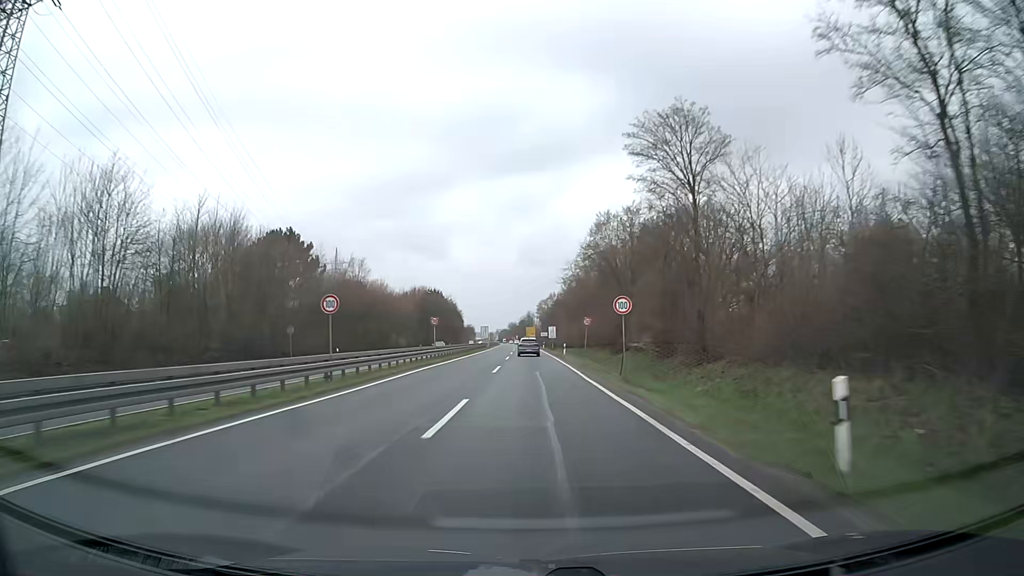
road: trunk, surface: asphalt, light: Day
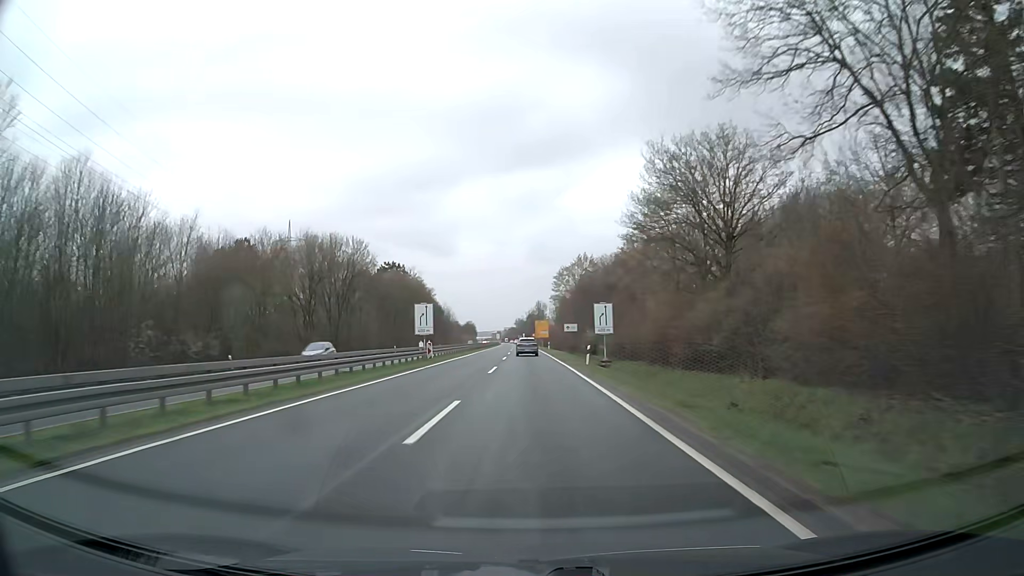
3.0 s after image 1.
(-0.1, +72.6) m; 0°
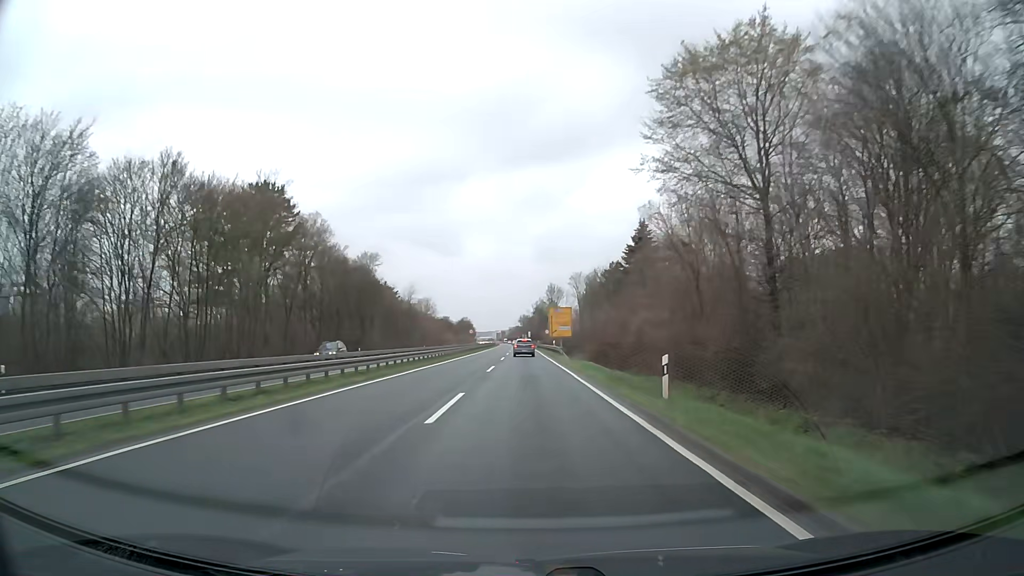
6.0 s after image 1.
(-0.7, +69.6) m; -1°
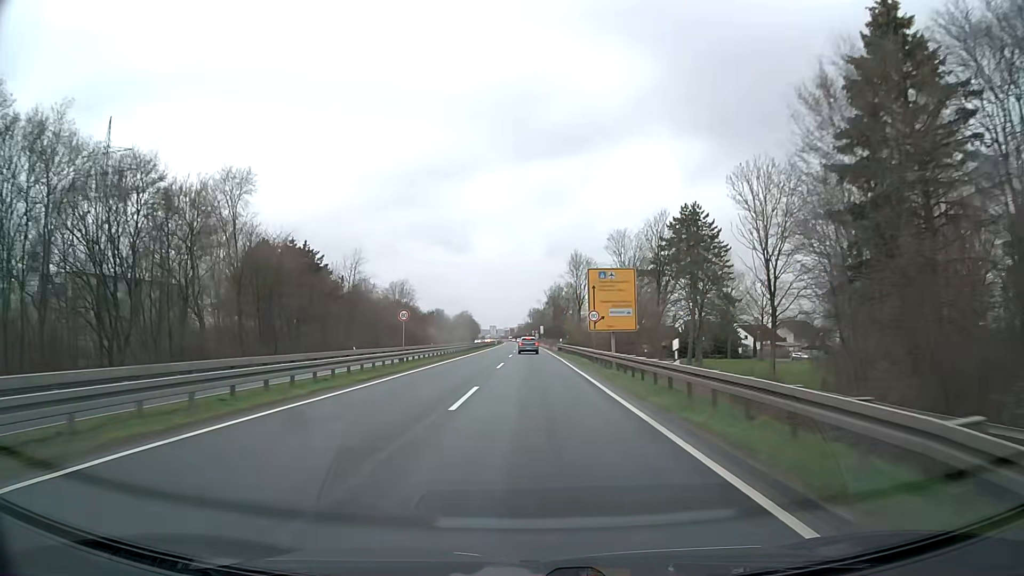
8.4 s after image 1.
(-0.4, +52.2) m; -1°
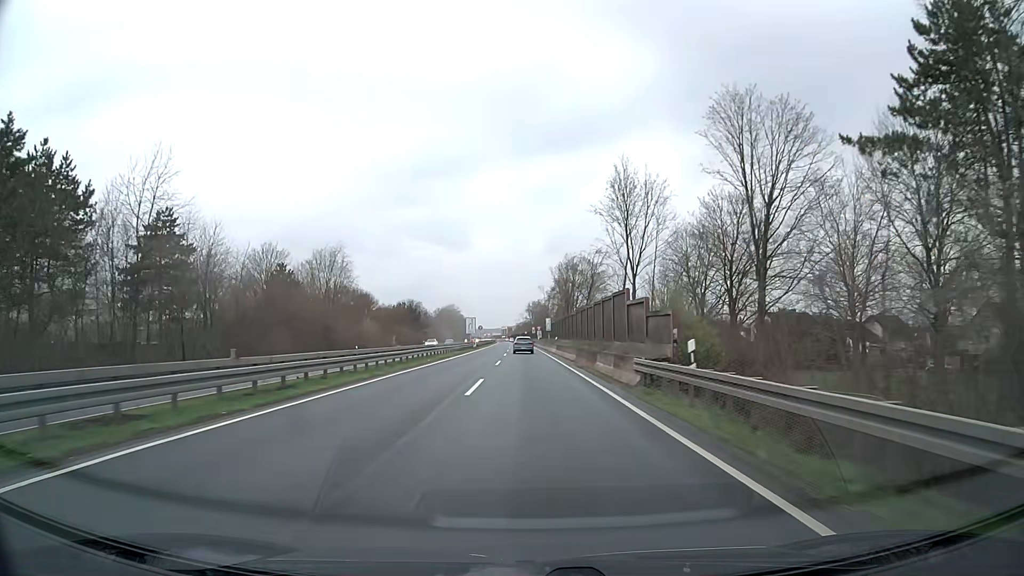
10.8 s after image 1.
(0.0, +51.0) m; 0°
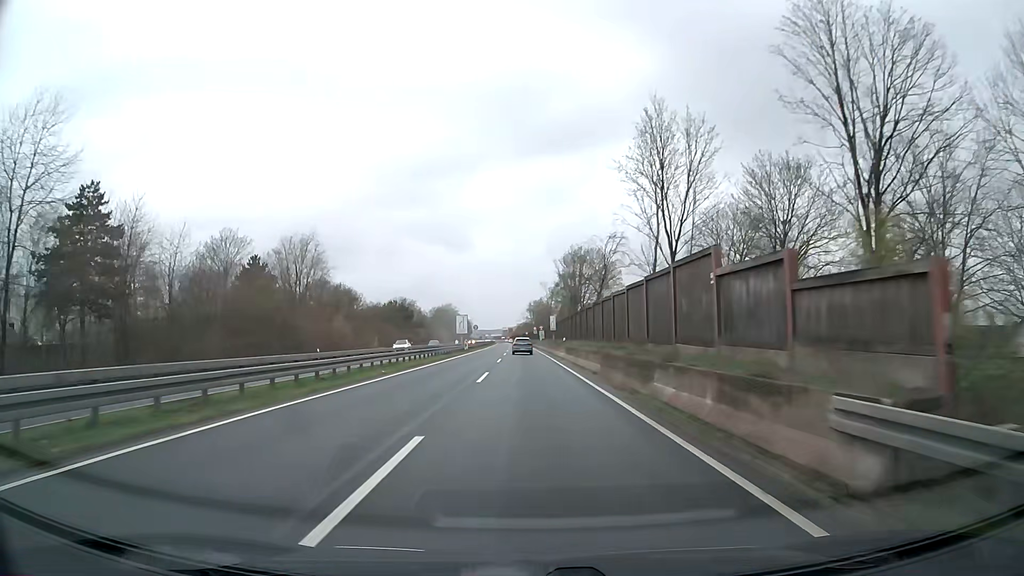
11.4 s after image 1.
(0.0, +12.6) m; 0°
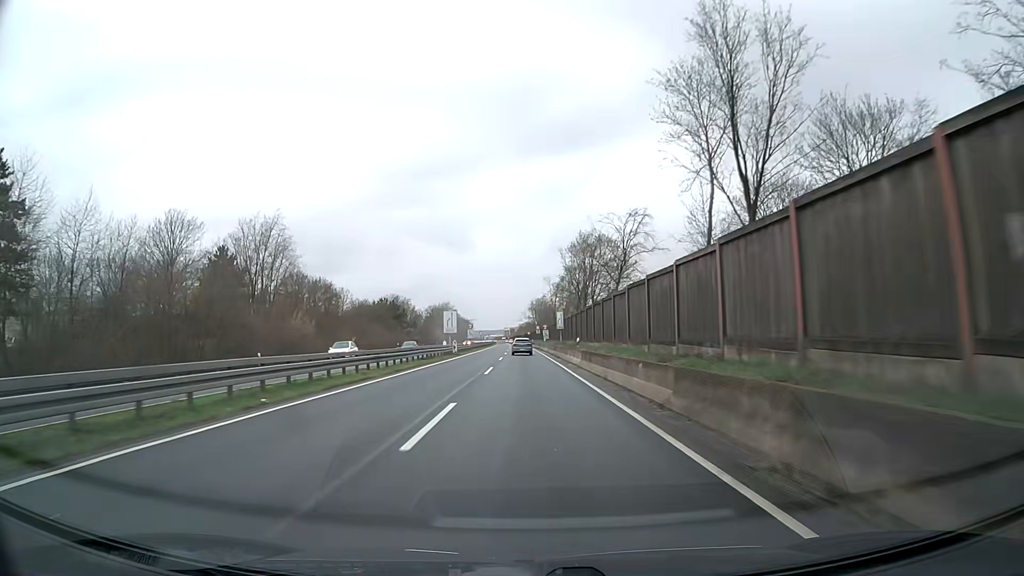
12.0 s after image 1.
(0.0, +12.6) m; 0°
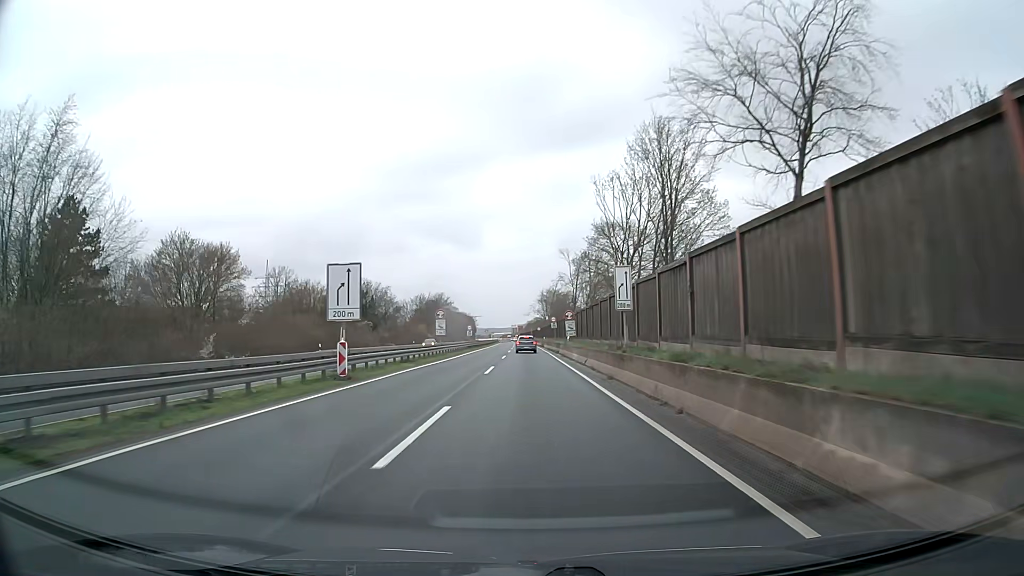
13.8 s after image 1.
(-0.2, +37.4) m; -1°
(0, +10) (0, +20) (0, +30) (0, +40) (0, +50) (0, +60) (0, +70) (-1, +80) (-1, +90) (-1, +100) m
